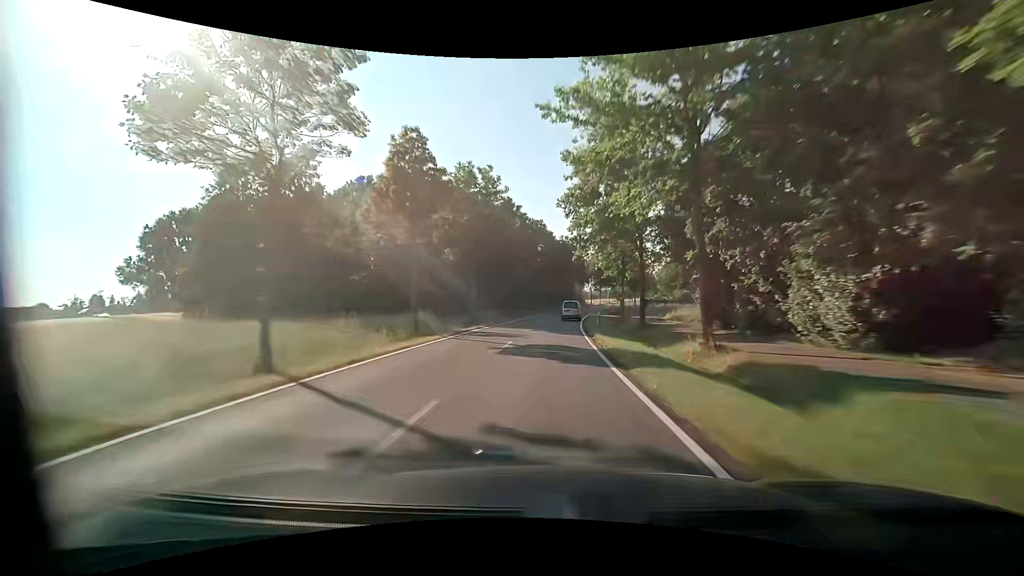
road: tertiary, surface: asphalt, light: Day
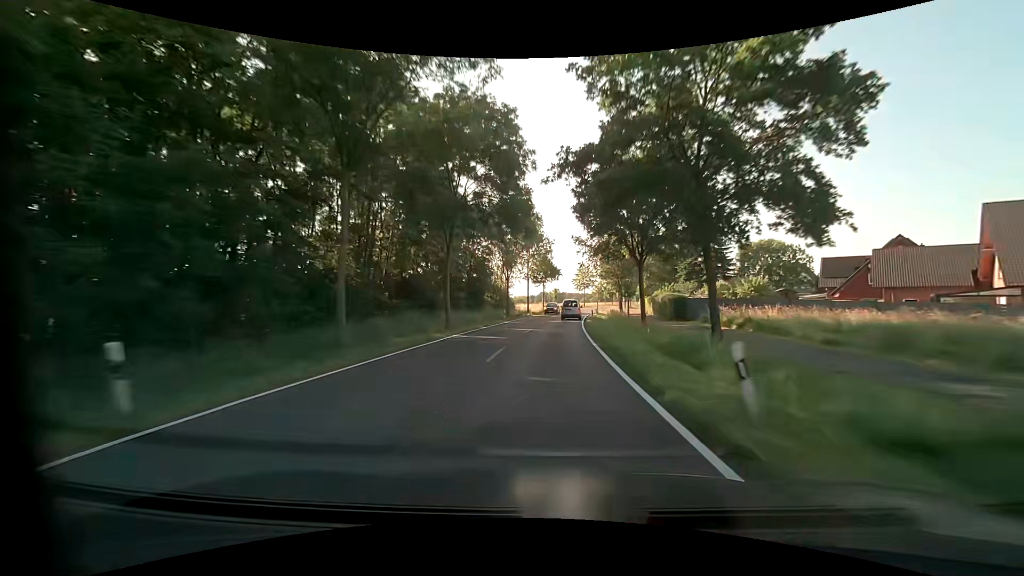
(+5.8, +74.7) m; +9°
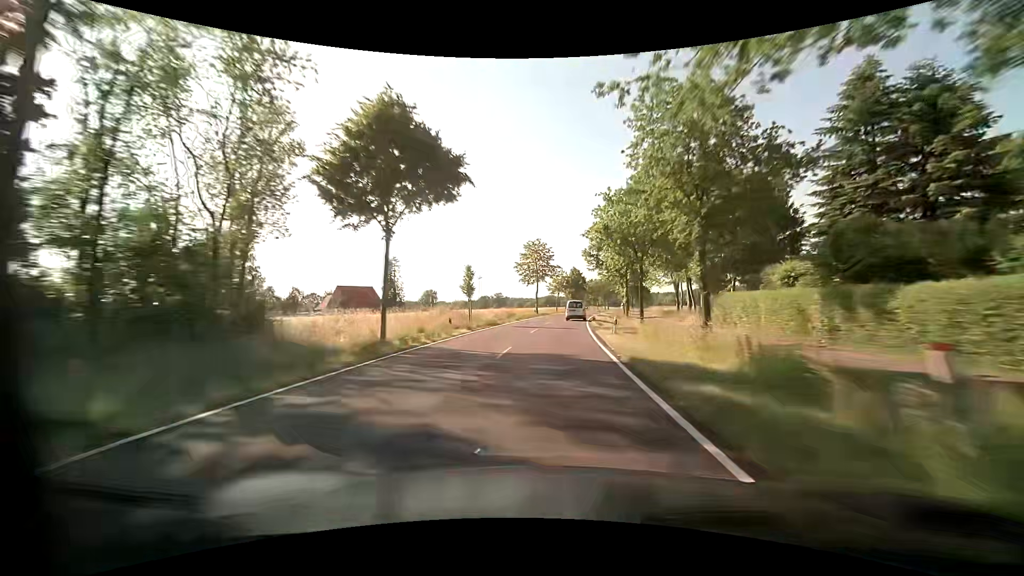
(+3.4, +59.8) m; +6°
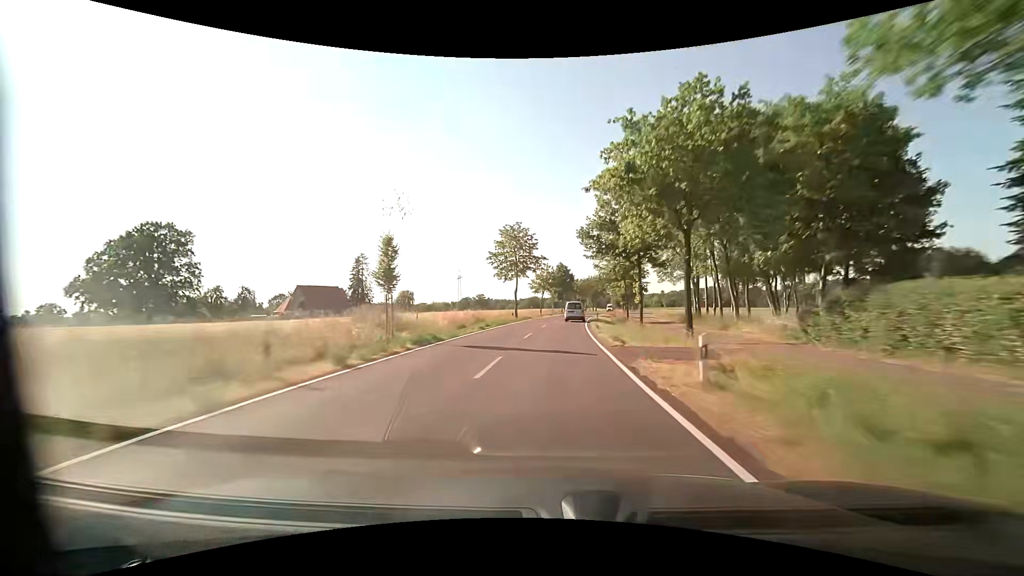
(+0.2, +14.9) m; +2°
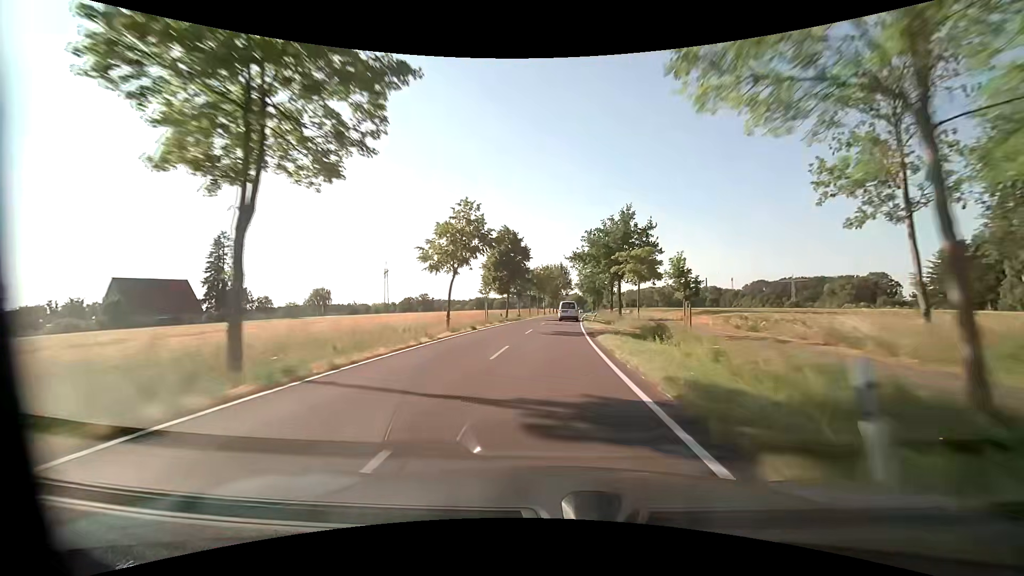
(+2.1, +44.7) m; +5°
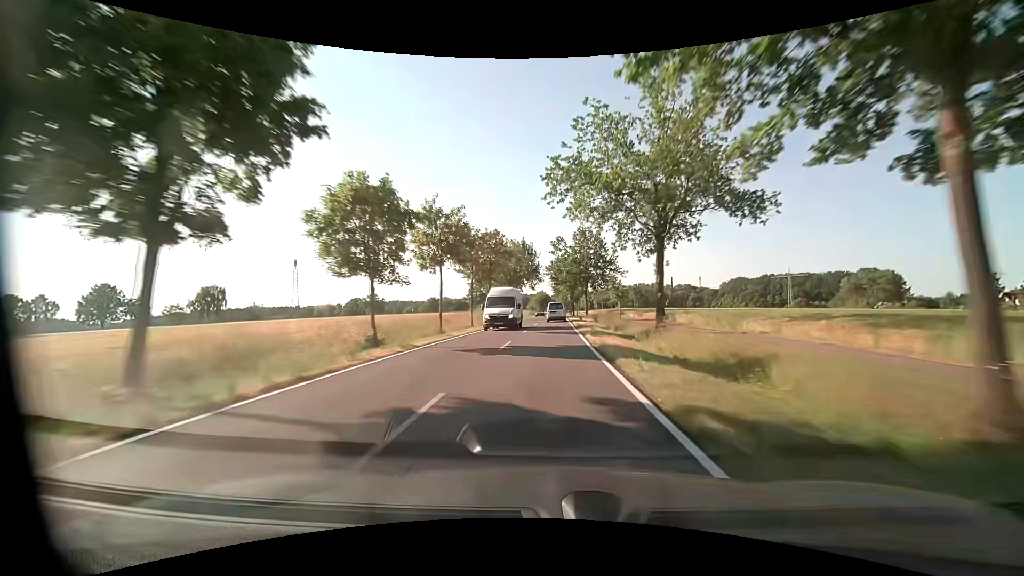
(+1.9, +44.9) m; +4°
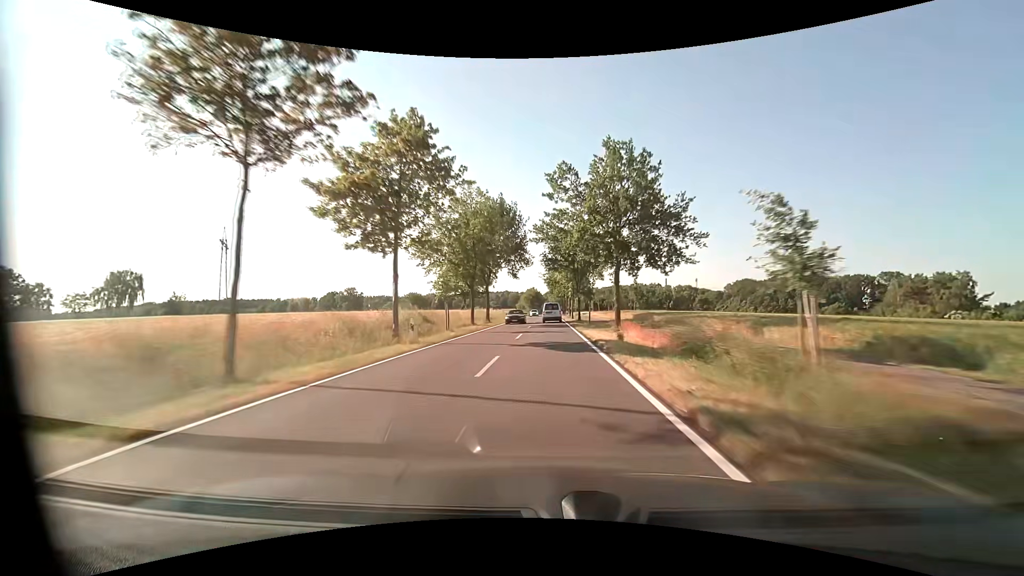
(+0.2, +30.1) m; +1°
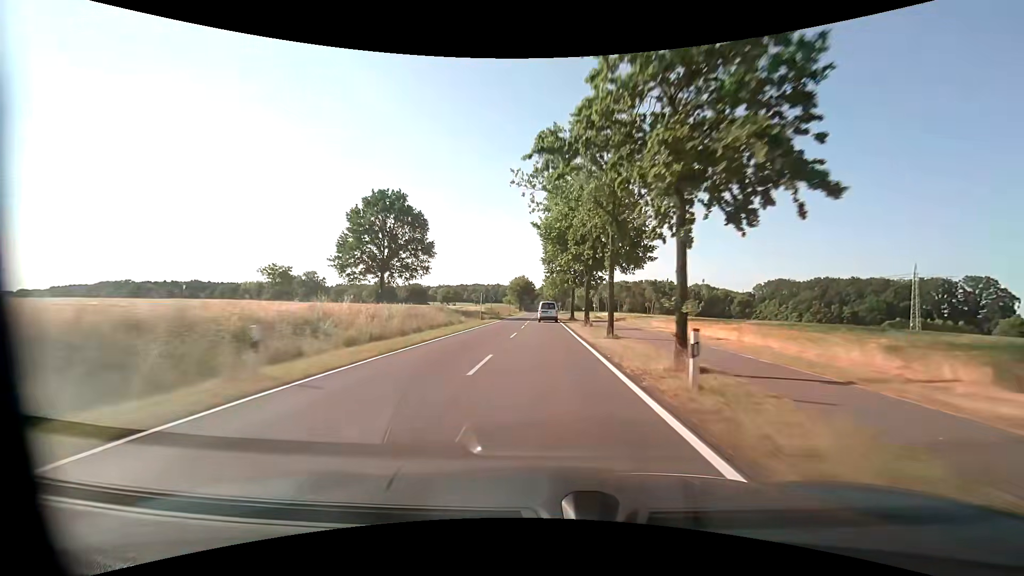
(+0.4, +60.4) m; +1°
(0, +10) (0, +20) (0, +30) (0, +40) (0, +50) (0, +60) (0, +70) (0, +80) (0, +90) (-1, +100) m
